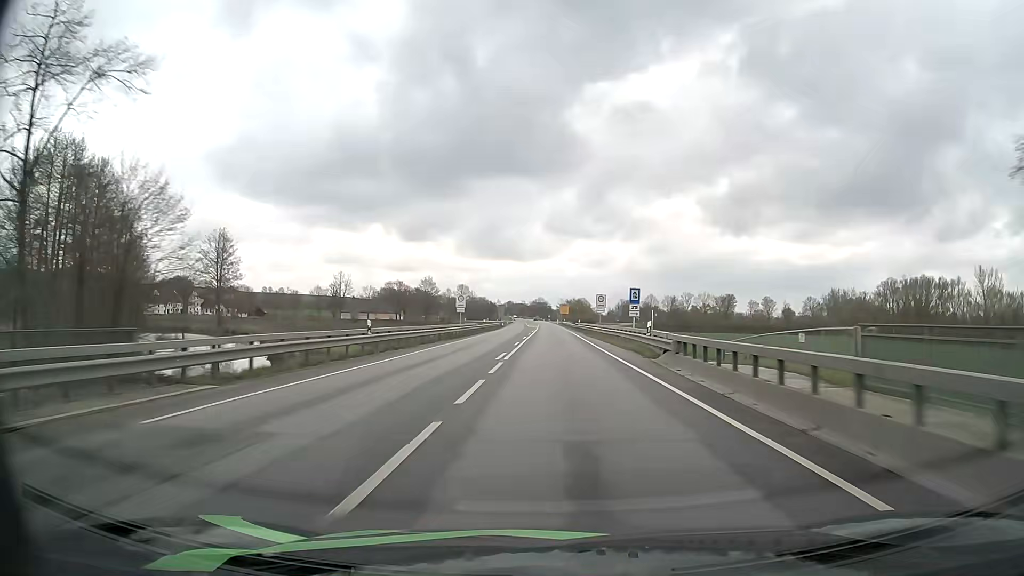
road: primary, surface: asphalt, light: Day
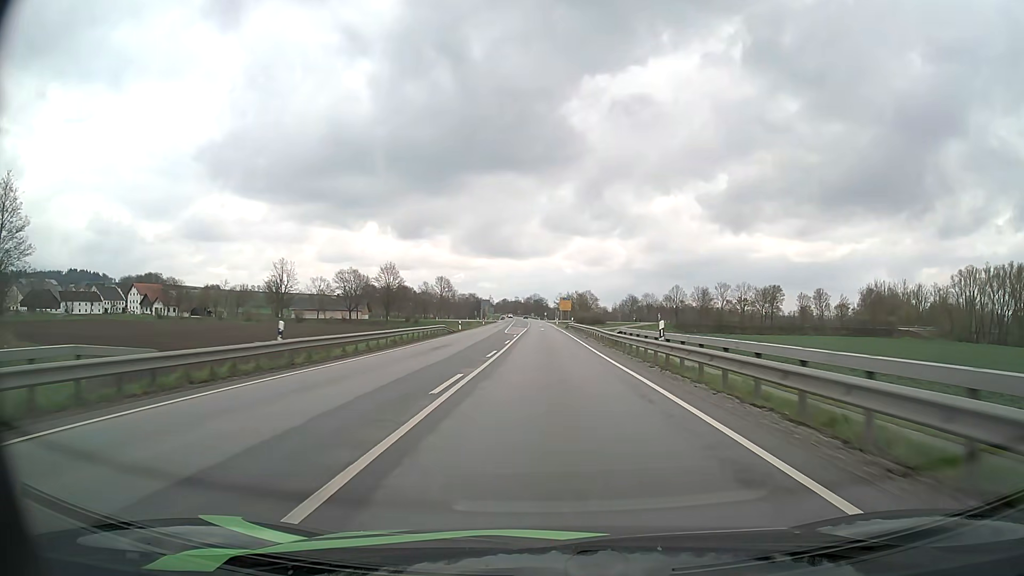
(+0.5, +57.9) m; 0°
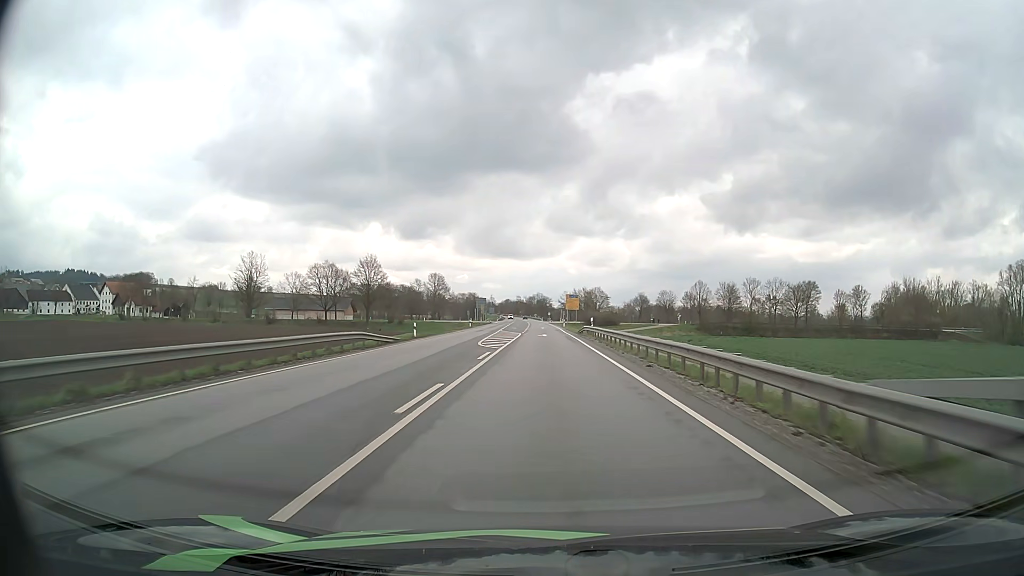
(0.0, +26.0) m; 0°
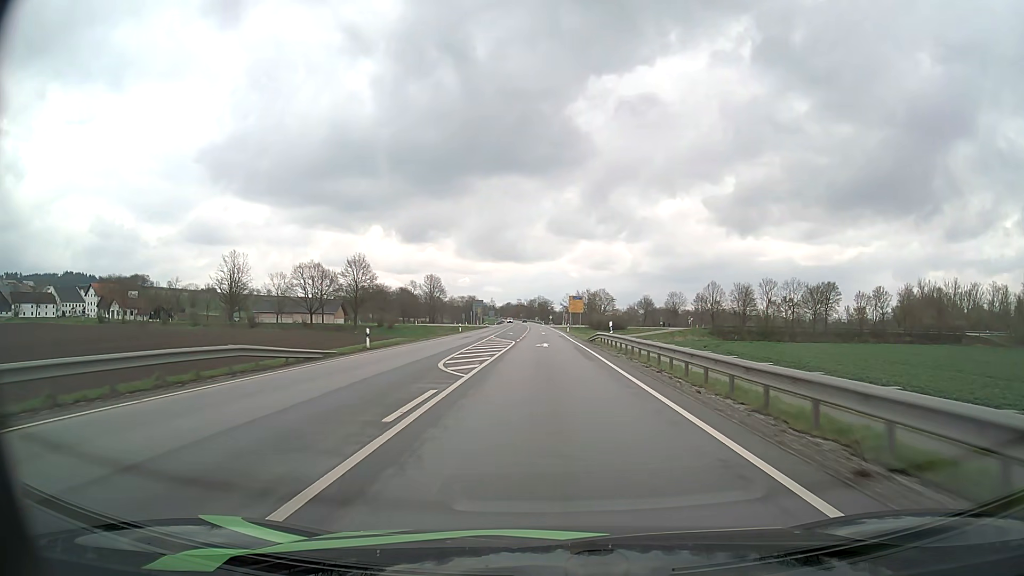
(0.0, +12.5) m; 0°
(0, +10) (0, +20) (0, +30) (0, +40) (0, +50) (0, +60) (0, +70) (-1, +80) (-1, +90) (-1, +100) m
